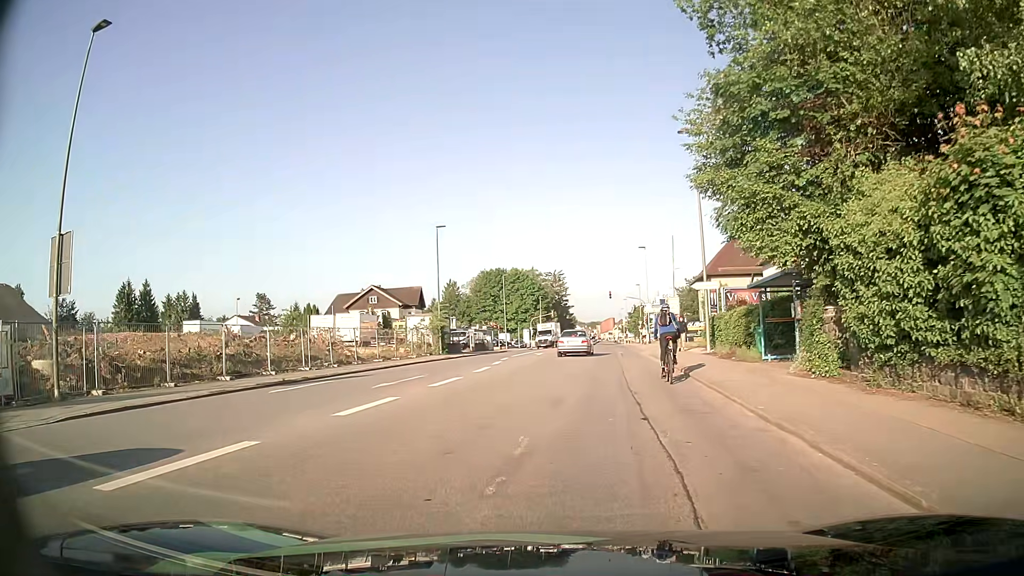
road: tertiary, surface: asphalt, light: Day
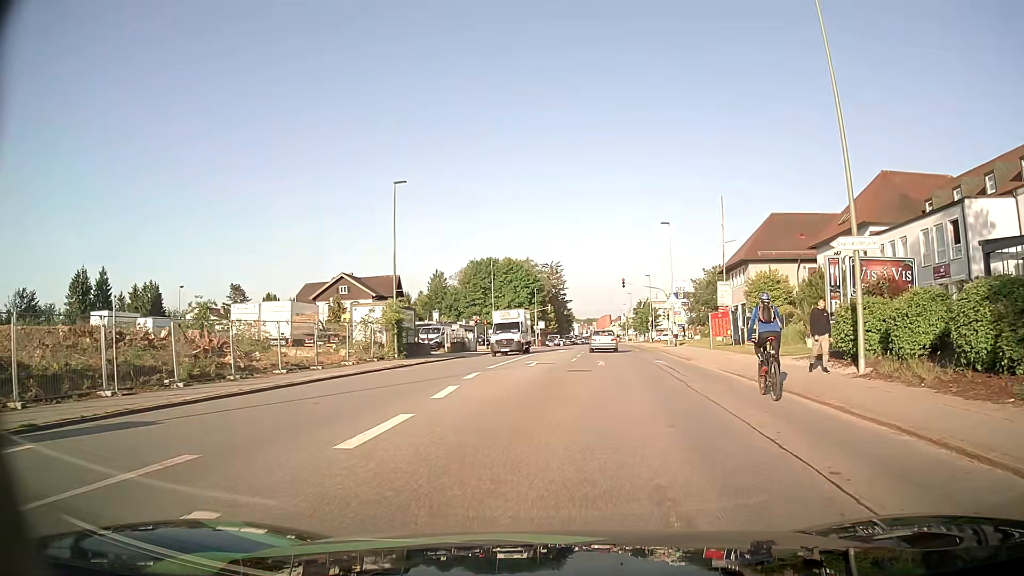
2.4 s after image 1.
(-0.3, +15.6) m; 0°
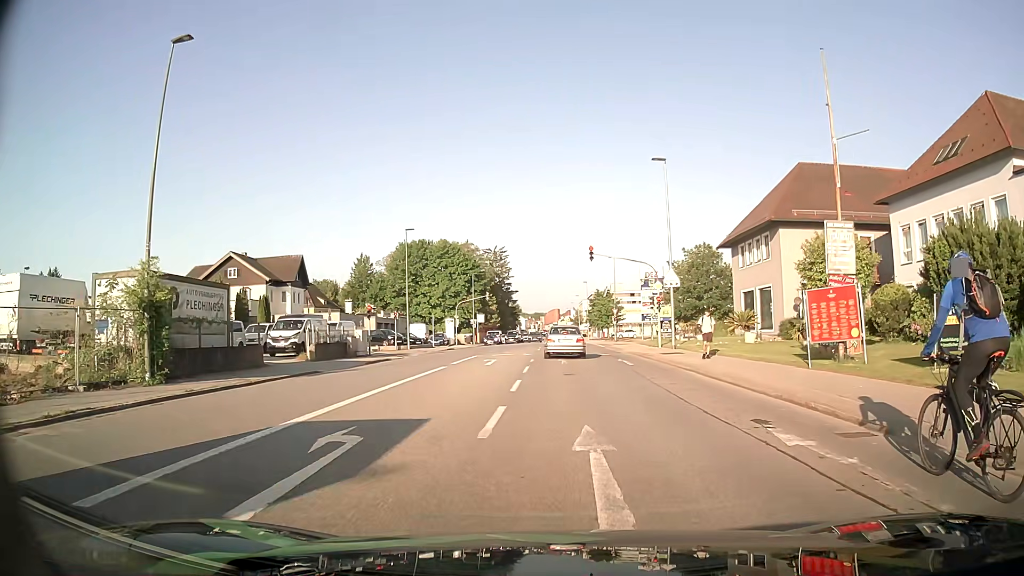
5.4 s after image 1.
(+1.0, +20.8) m; +4°
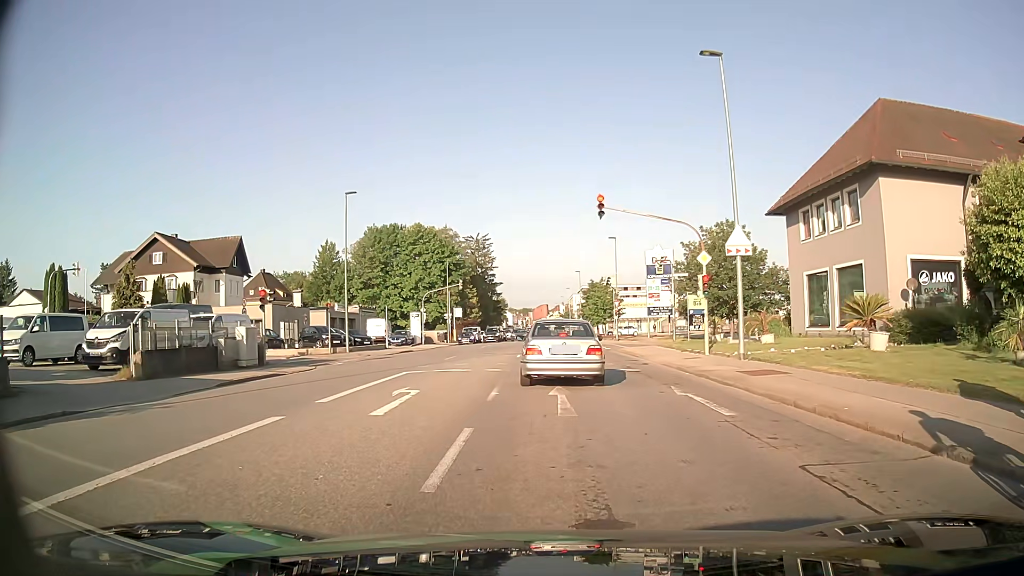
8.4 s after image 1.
(+0.1, +14.3) m; 0°
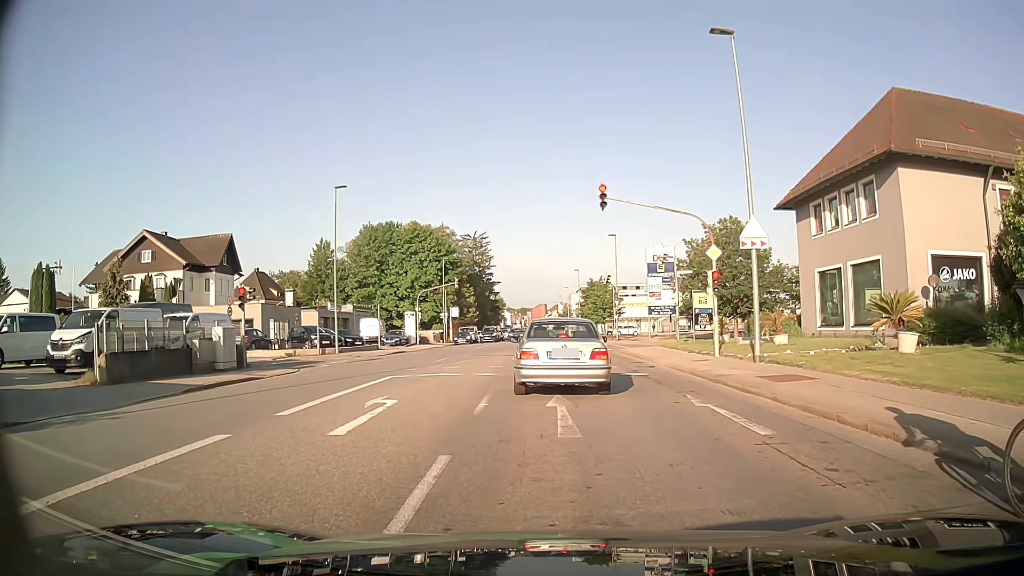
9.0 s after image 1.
(0.0, +1.8) m; 0°
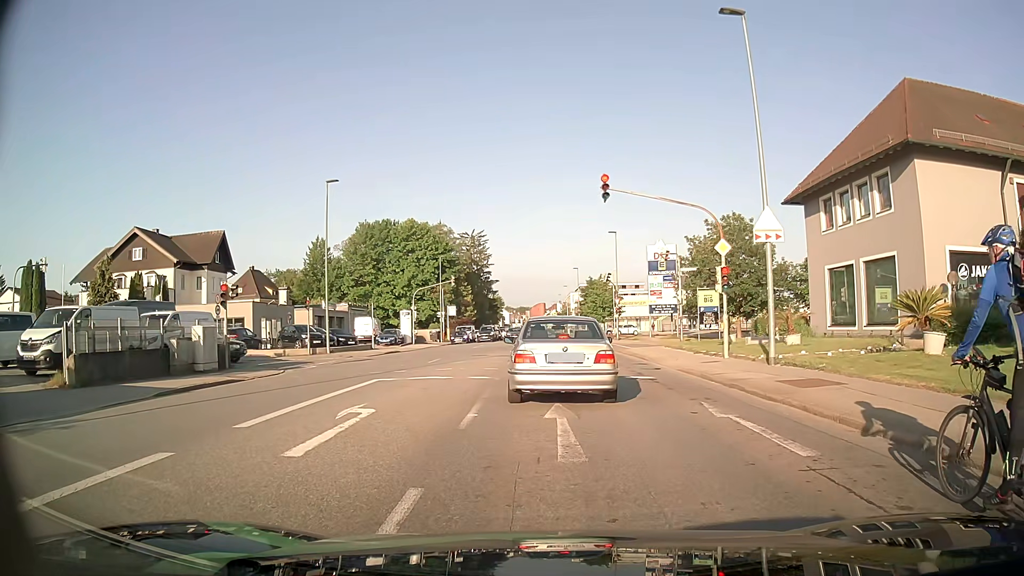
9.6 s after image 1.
(0.0, +1.4) m; +1°
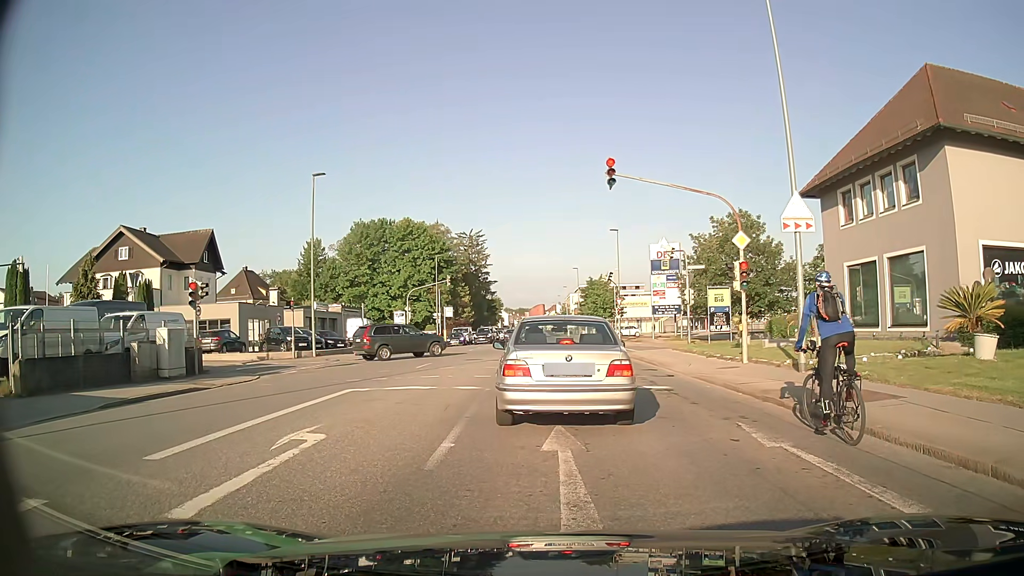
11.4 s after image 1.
(0.0, +2.2) m; -2°
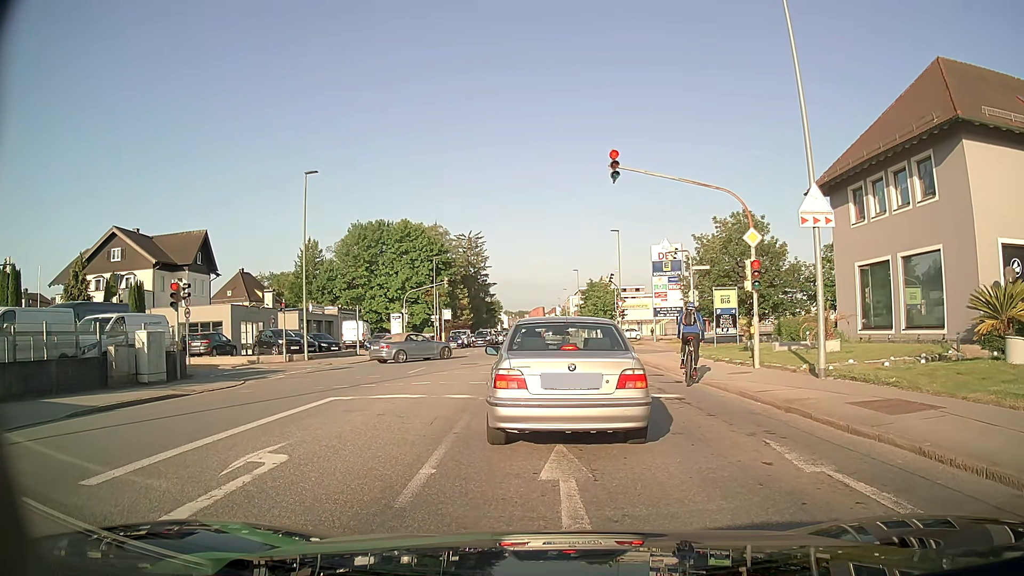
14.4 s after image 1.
(0.0, +1.2) m; 0°
